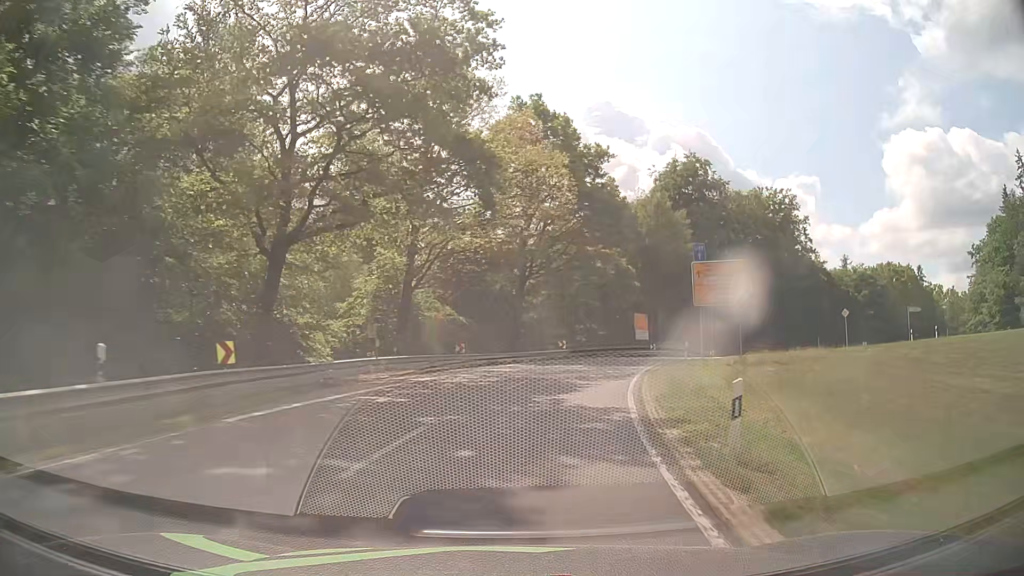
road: secondary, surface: asphalt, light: Day
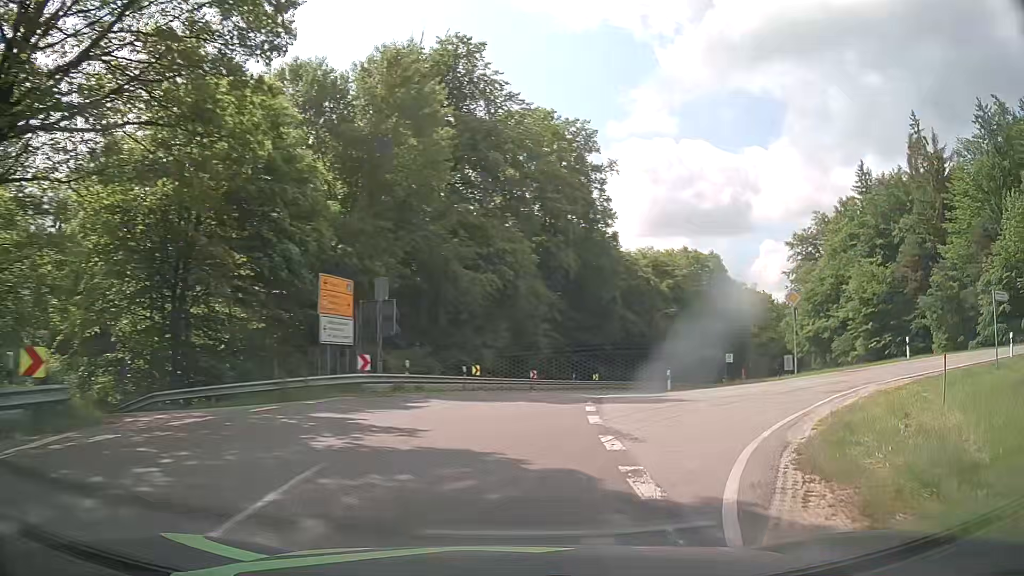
(+6.2, +34.9) m; +25°
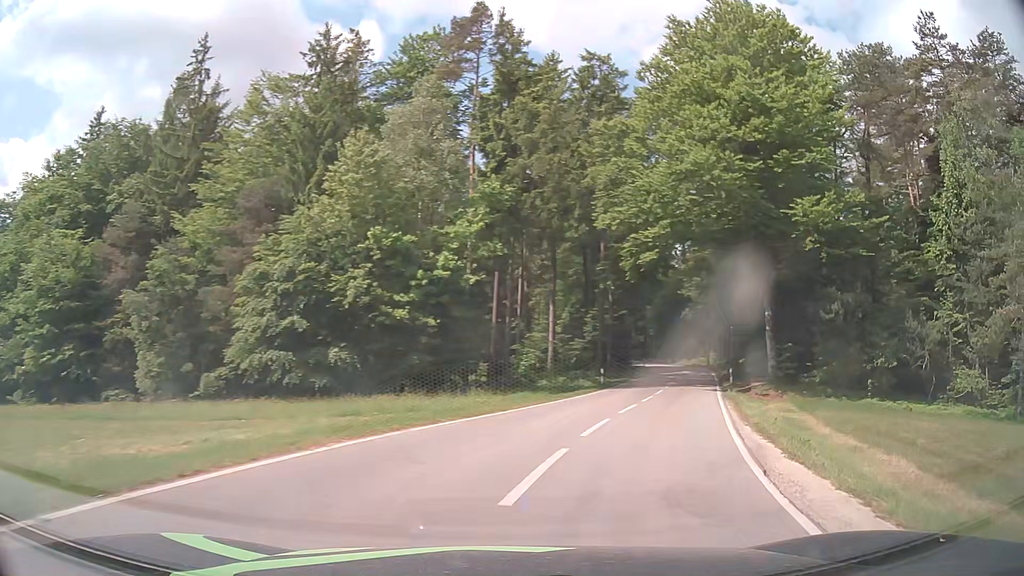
(+16.2, +23.8) m; +69°
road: tertiary
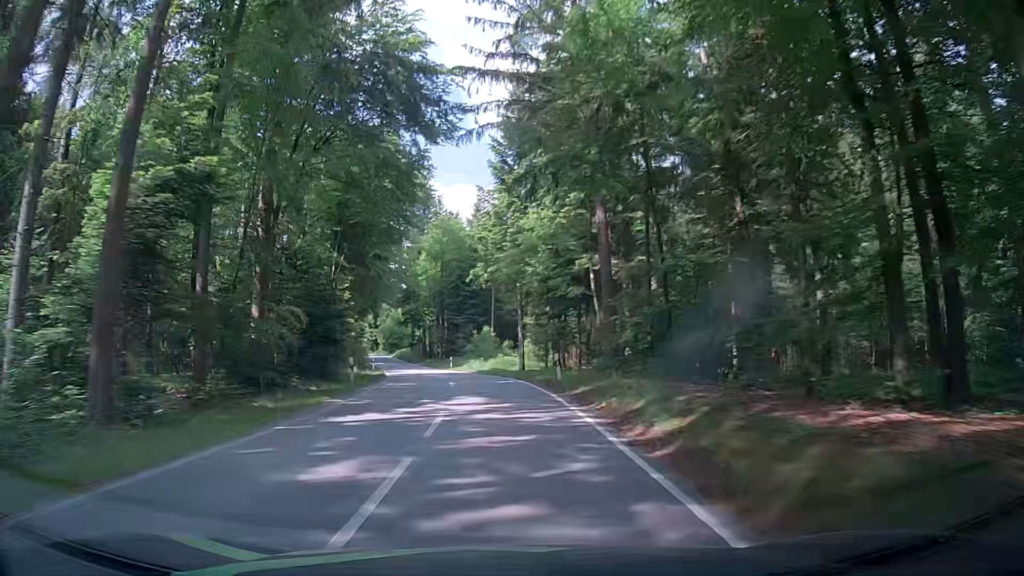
(+12.3, +43.3) m; +18°
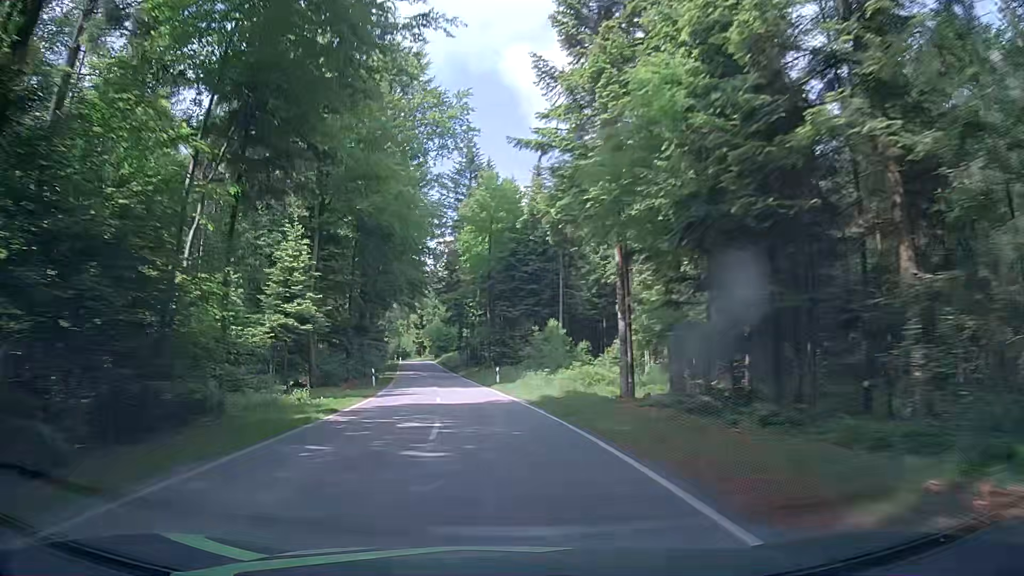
(-0.9, +23.5) m; -4°
